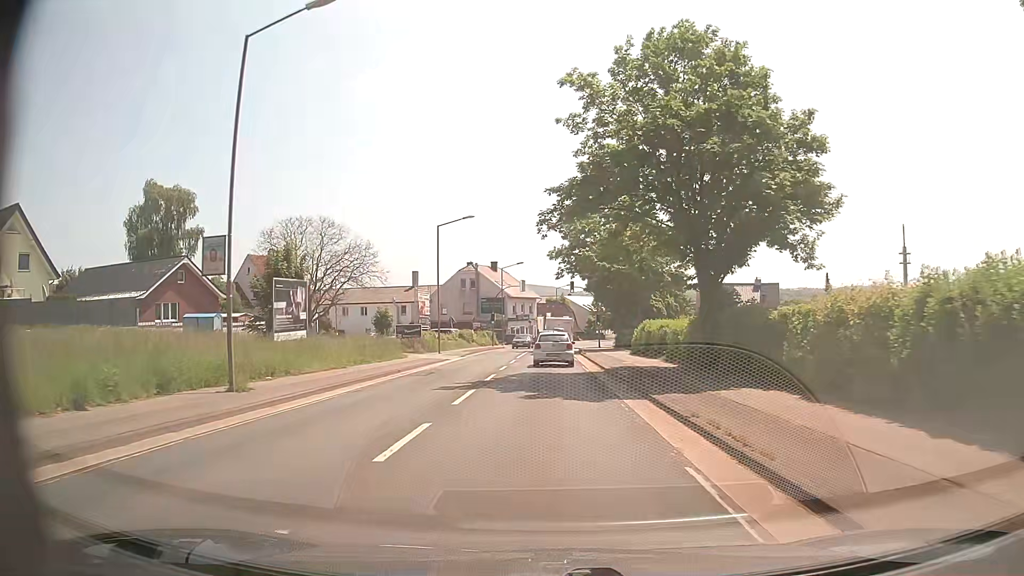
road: secondary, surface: asphalt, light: Day
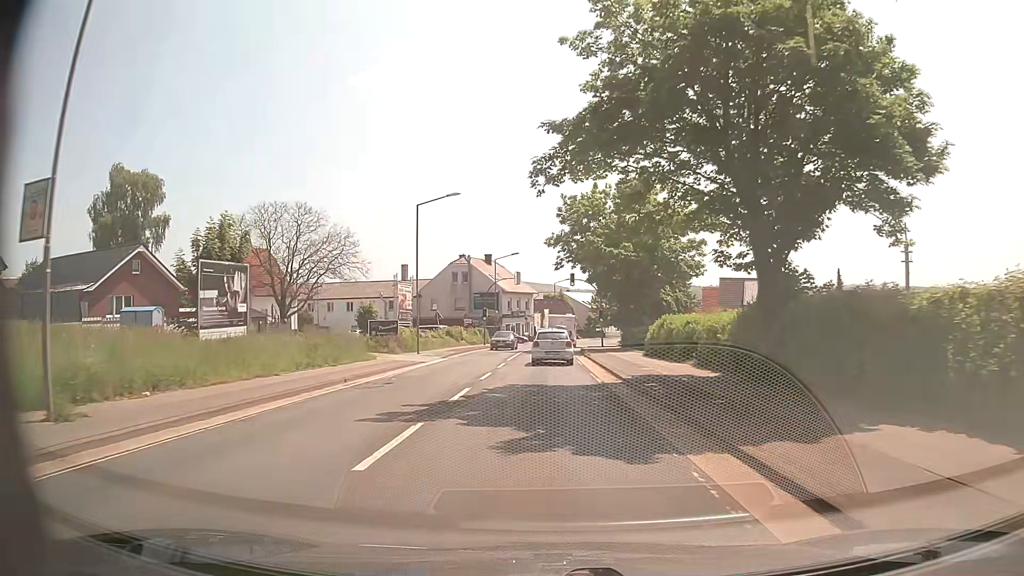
(0.0, +6.6) m; 0°
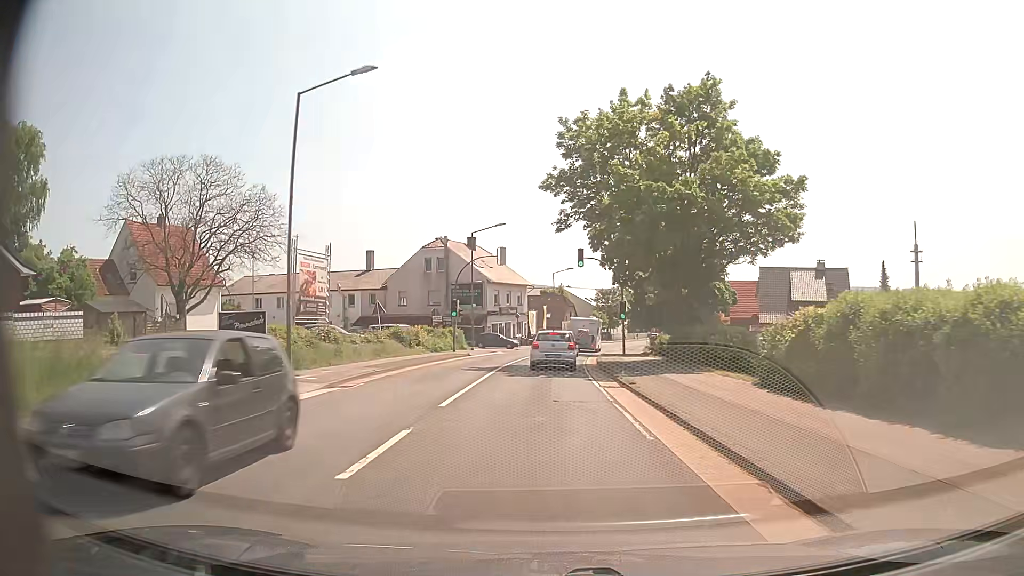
(-0.1, +19.1) m; 0°
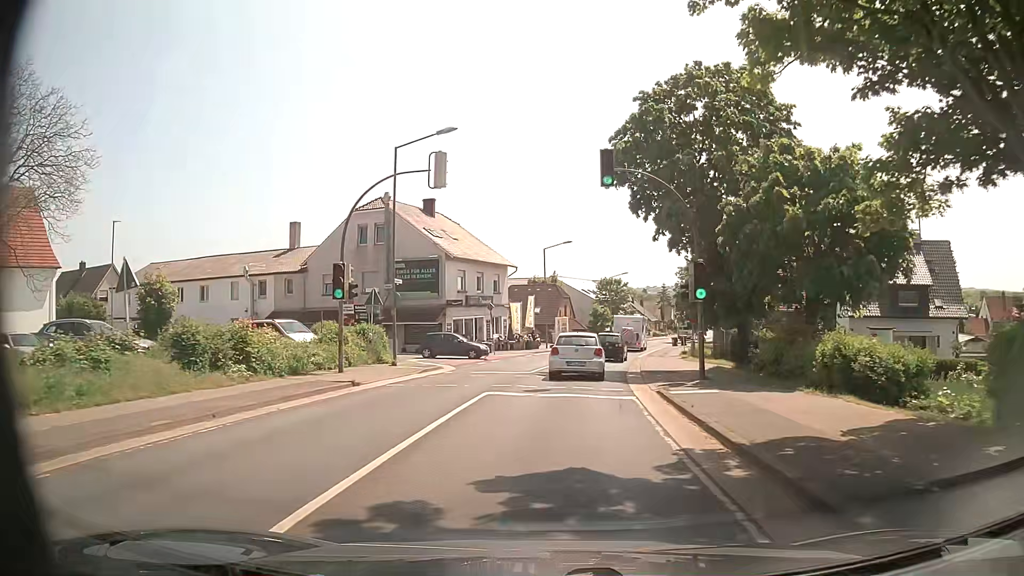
(0.0, +23.1) m; +1°
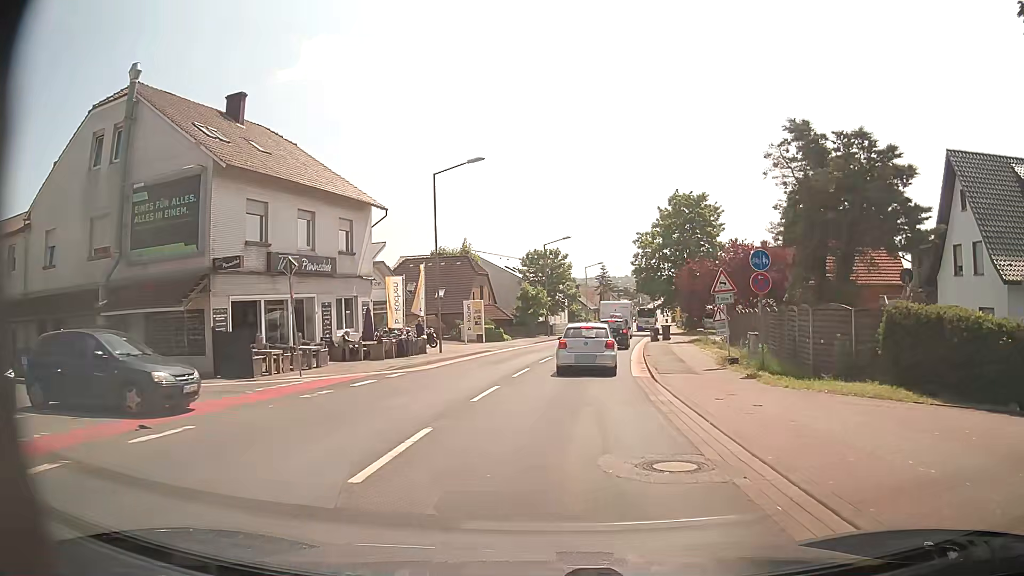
(+1.4, +26.1) m; +6°
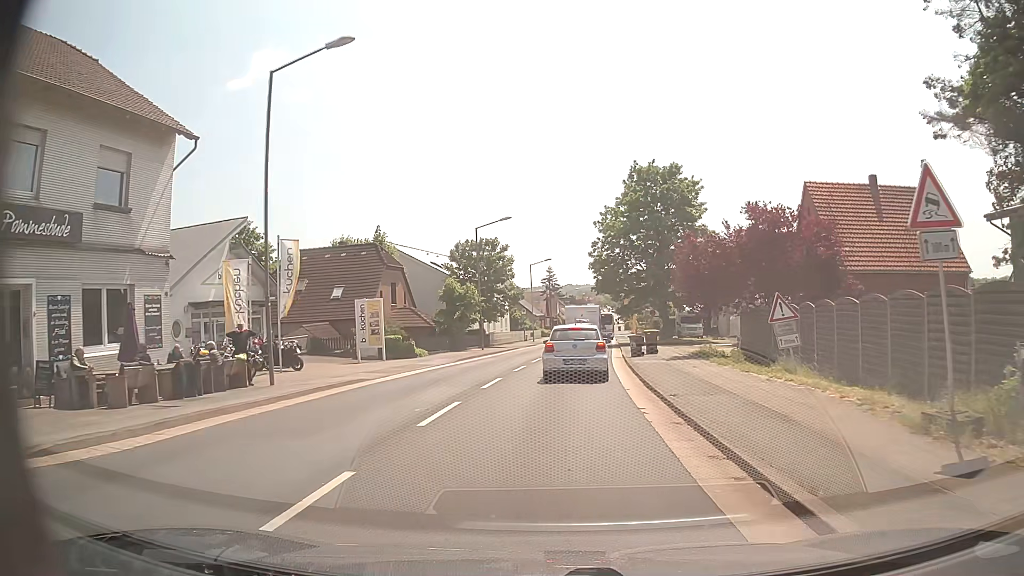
(+0.6, +14.8) m; +4°
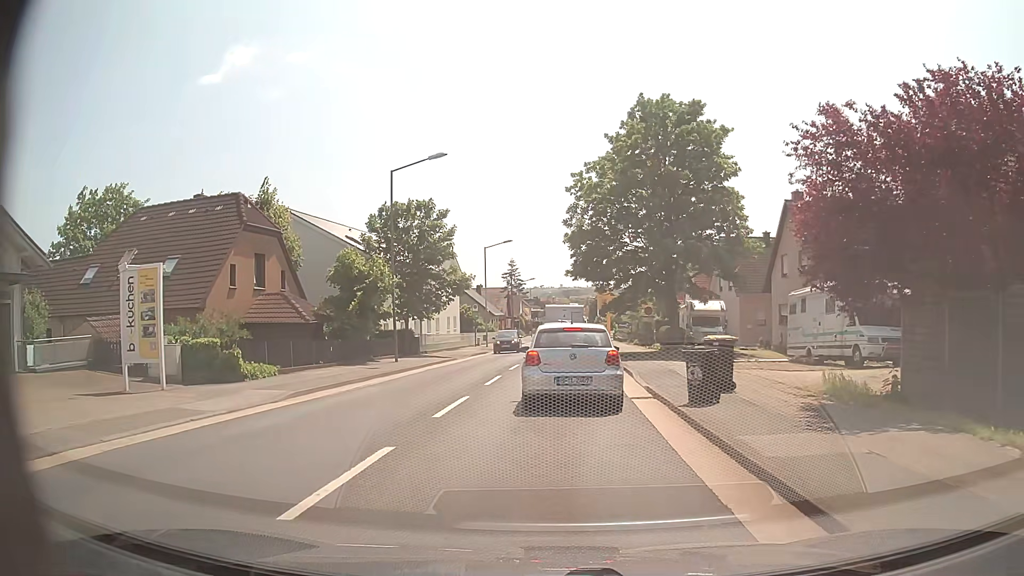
(+0.5, +16.9) m; +3°
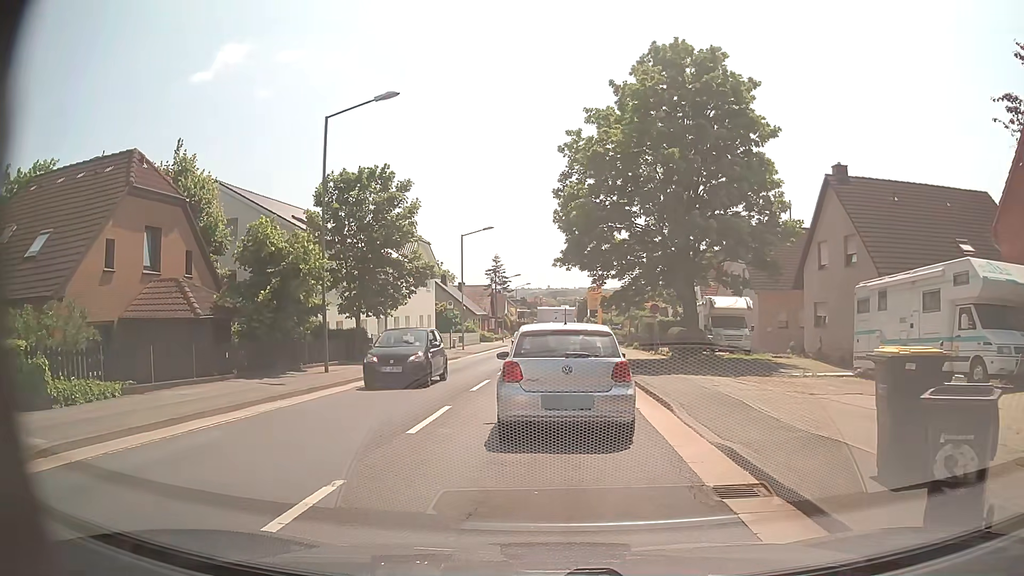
(+0.1, +7.6) m; +1°
(0, +10) (0, +20) (0, +30) (+1, +40) (+1, +50) (+1, +60) (+2, +70) (+2, +80) (+2, +90) (+3, +100) m
